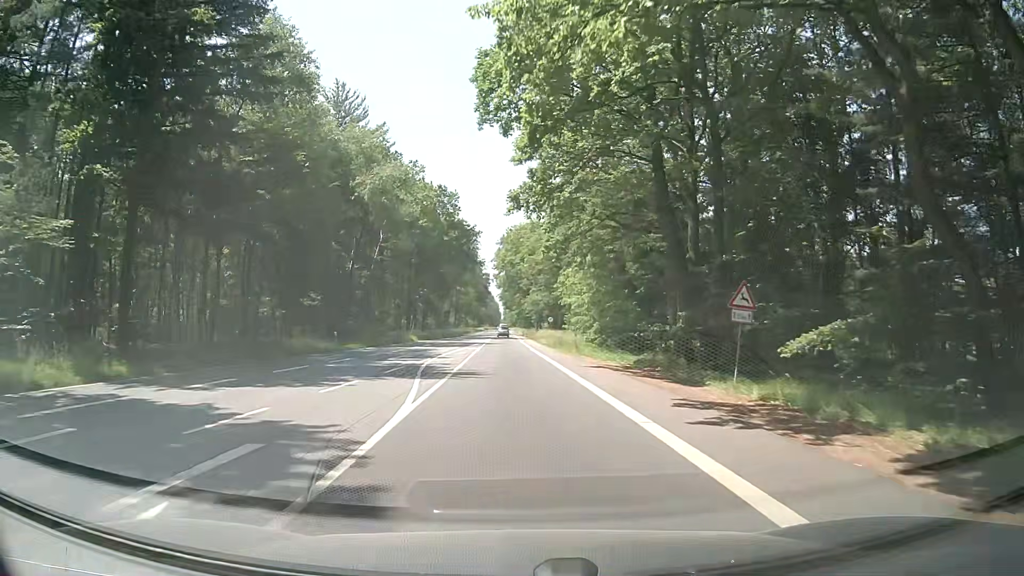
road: secondary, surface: asphalt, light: Day
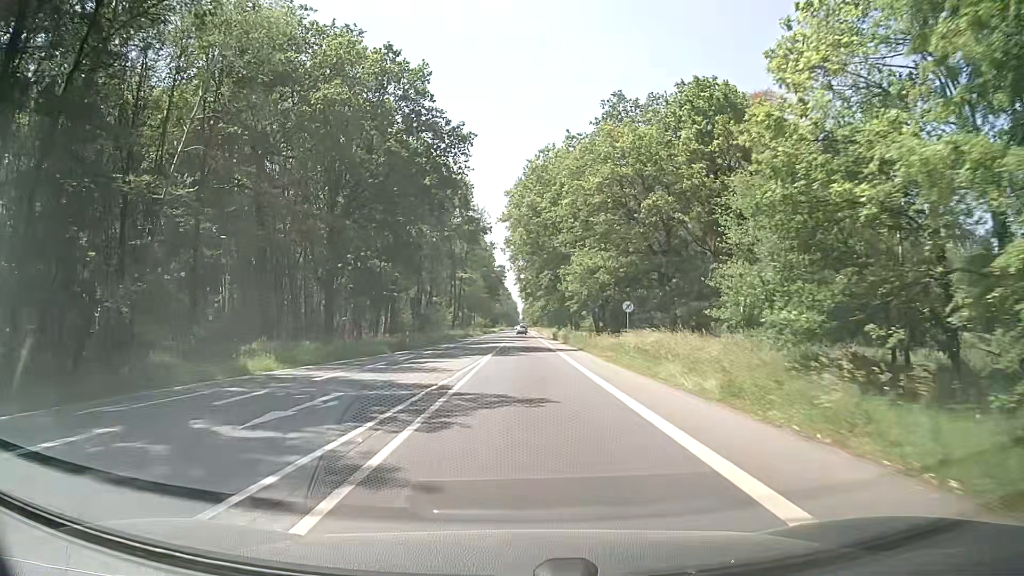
(-0.7, +45.0) m; -1°
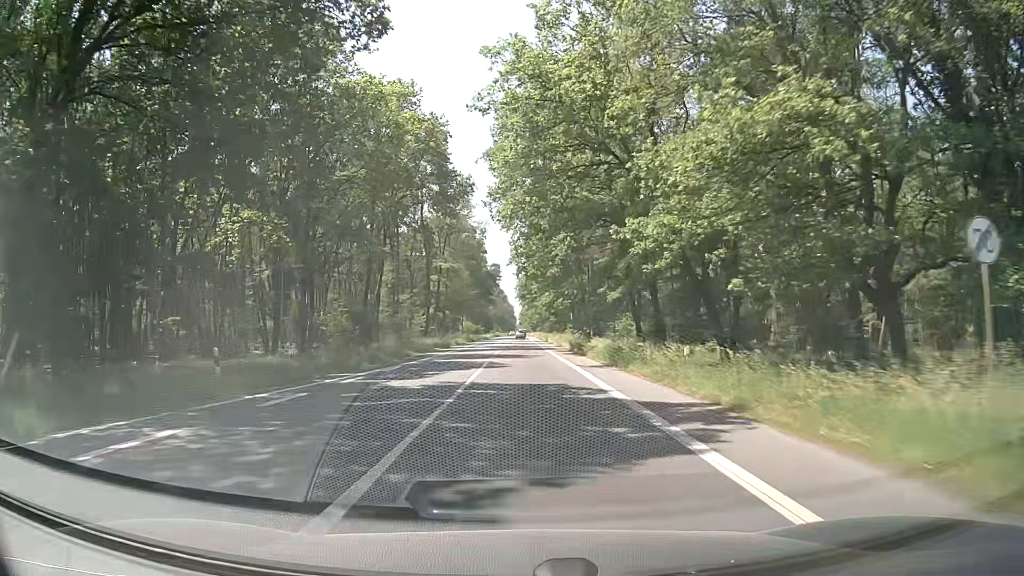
(0.0, +29.4) m; -1°
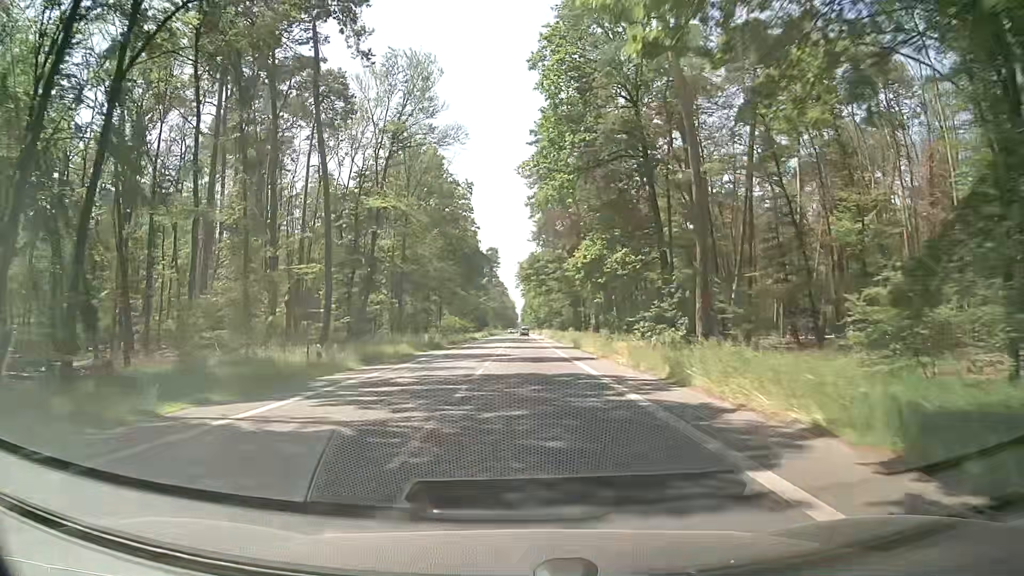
(+0.3, +43.9) m; 0°
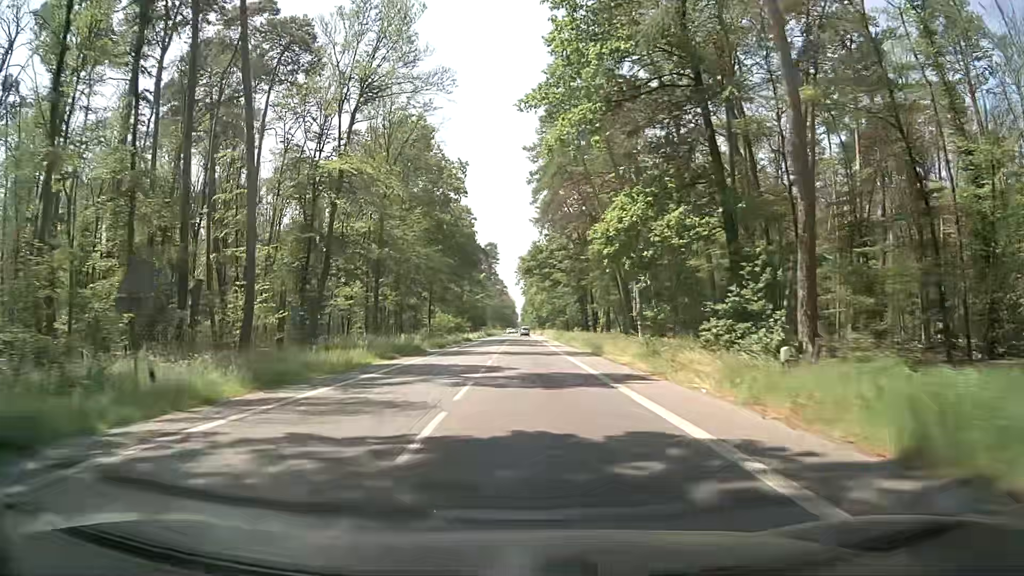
(+0.1, +11.7) m; +1°
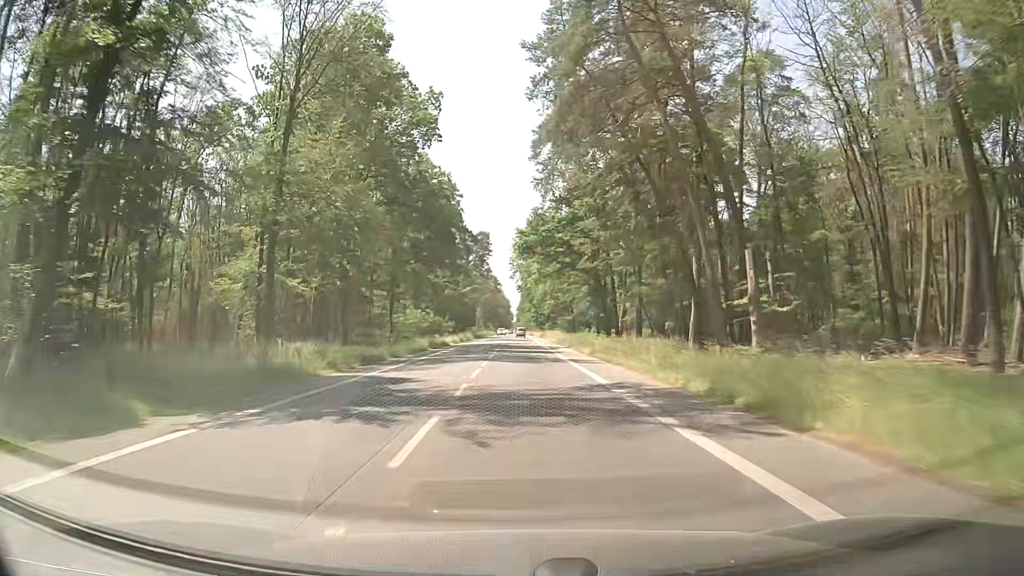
(0.0, +24.1) m; 0°
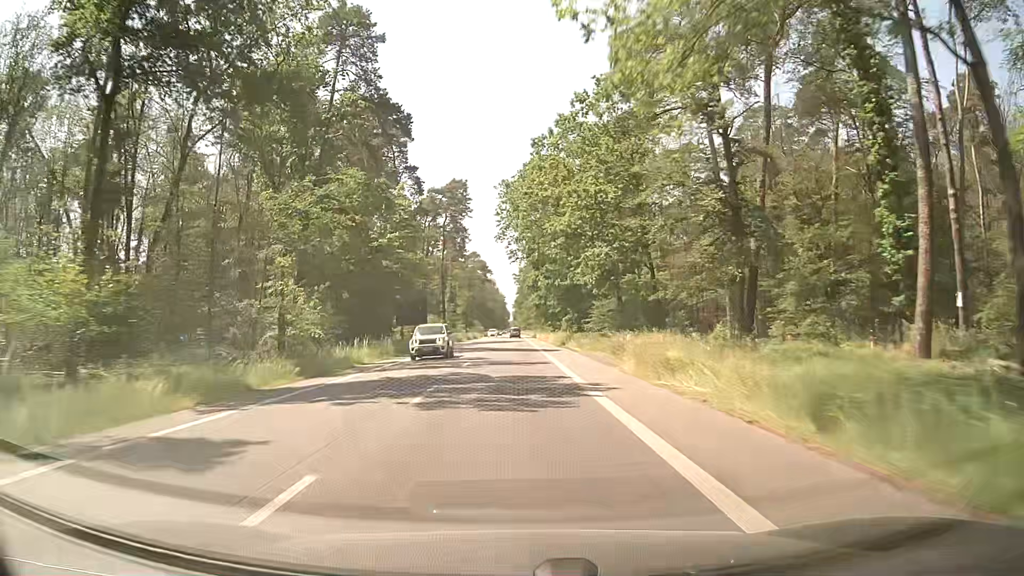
(+0.7, +64.4) m; +1°
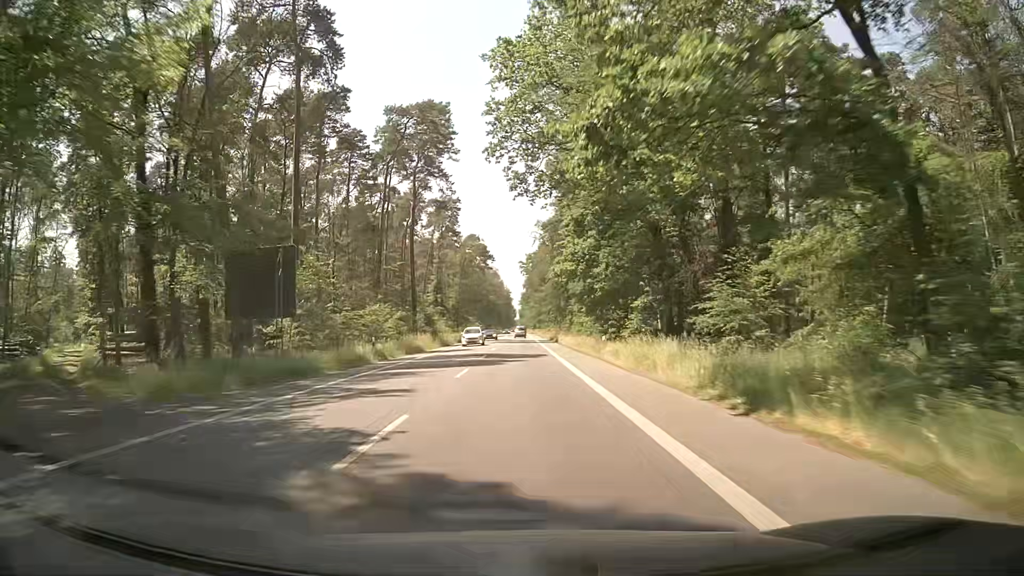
(-0.5, +41.2) m; -1°
(0, +10) (0, +20) (0, +30) (0, +40) (0, +50) (0, +60) (0, +70) (0, +80) (0, +90) (0, +100) m
